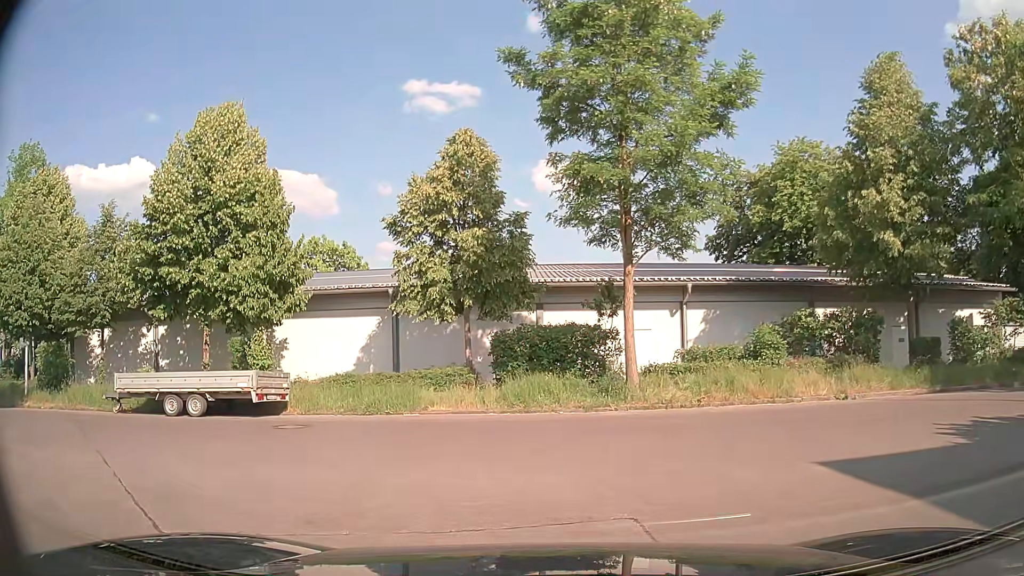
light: Day
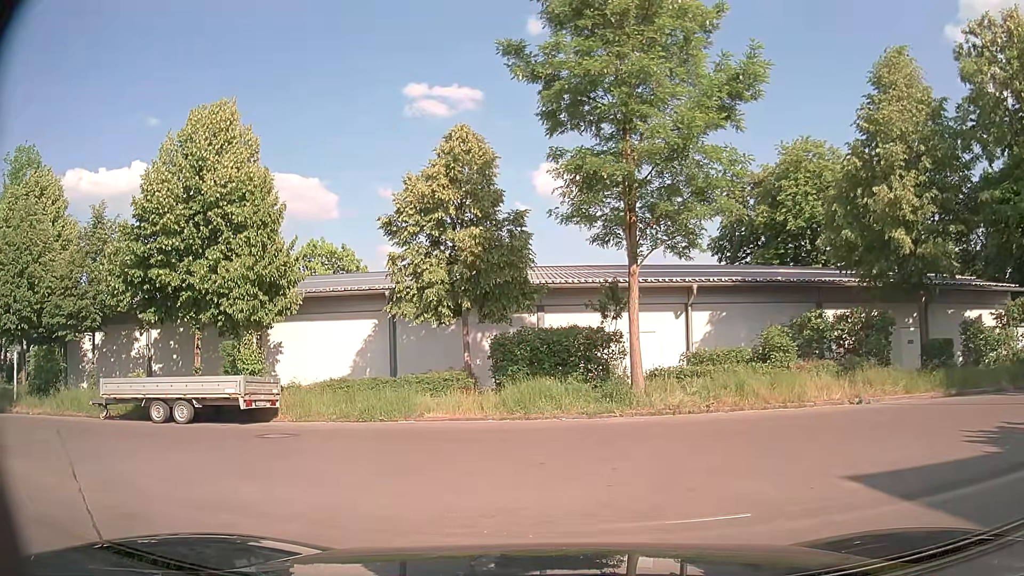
(0.0, +0.7) m; 0°
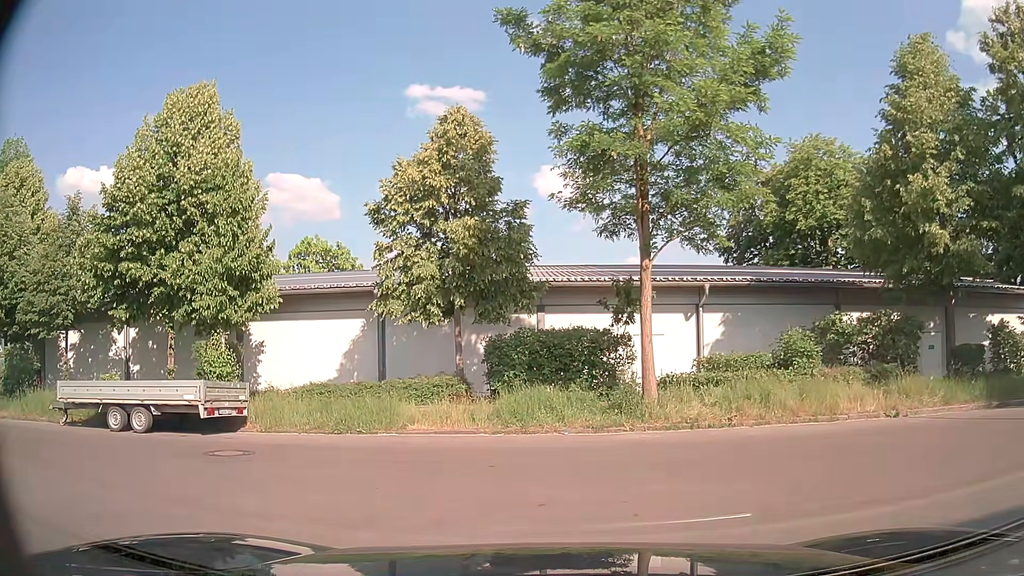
(0.0, +1.8) m; 0°
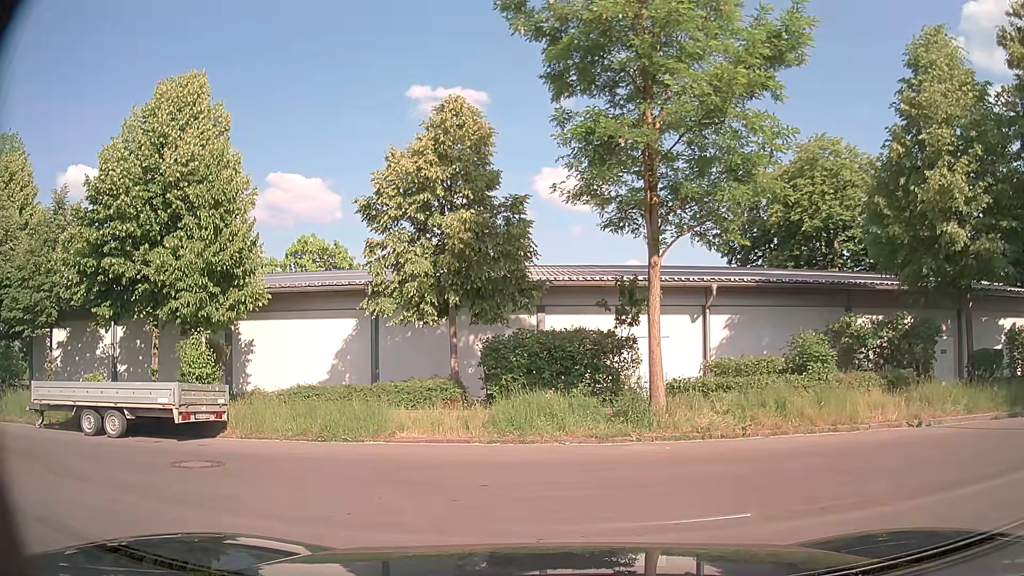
(0.0, +1.0) m; 0°
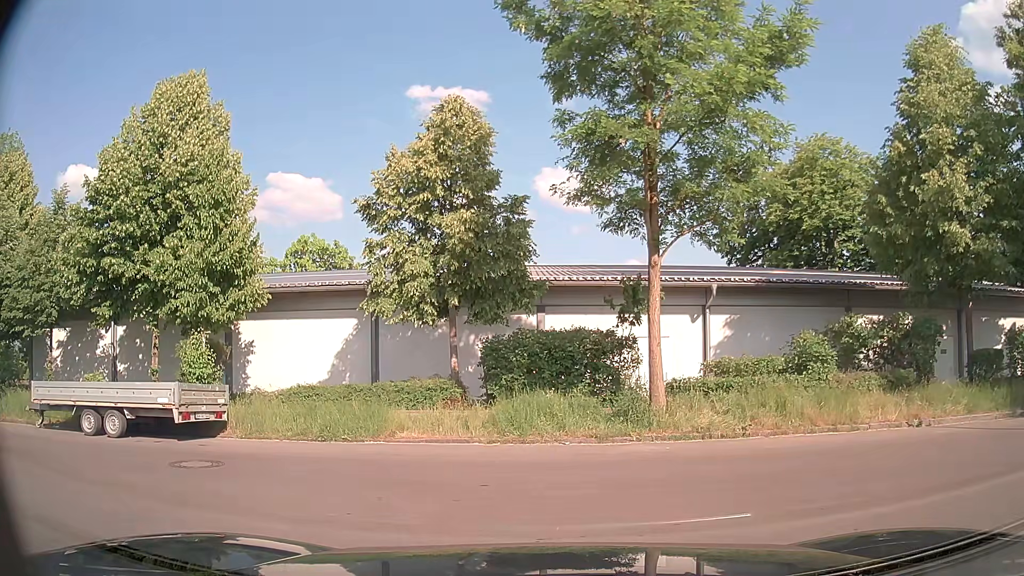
(0.0, 0.0) m; 0°
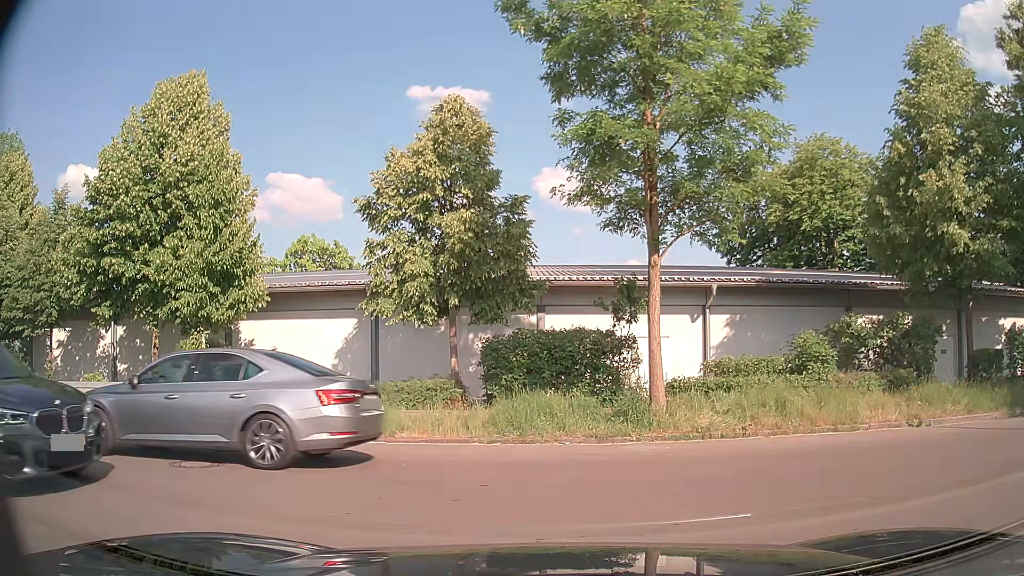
(0.0, 0.0) m; 0°
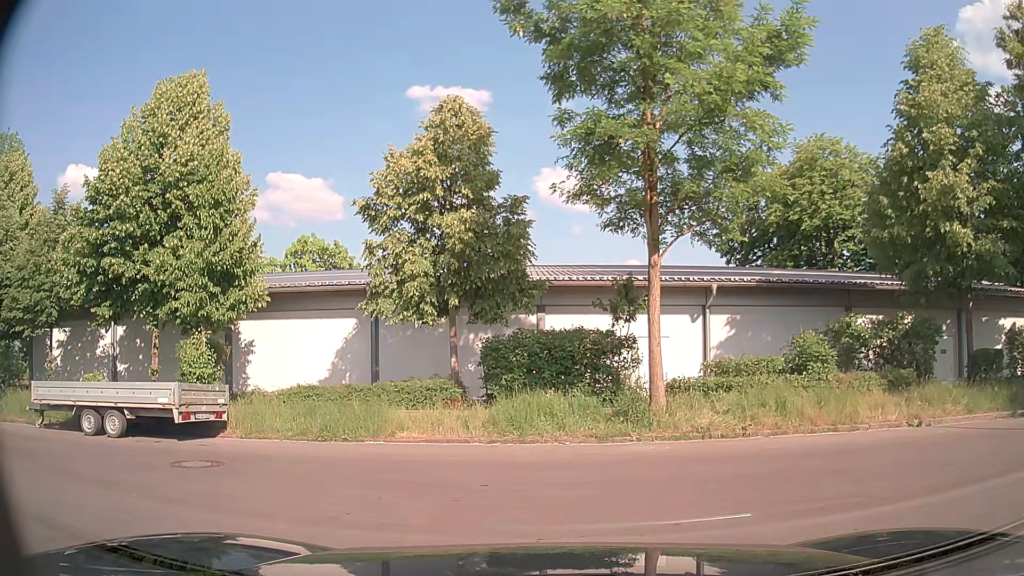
(0.0, 0.0) m; 0°
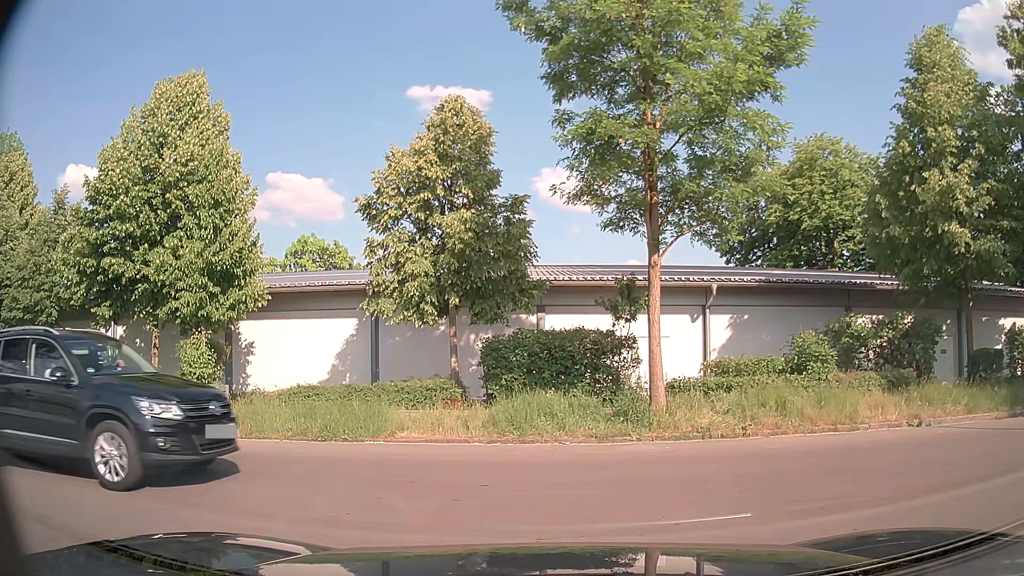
(0.0, 0.0) m; 0°
